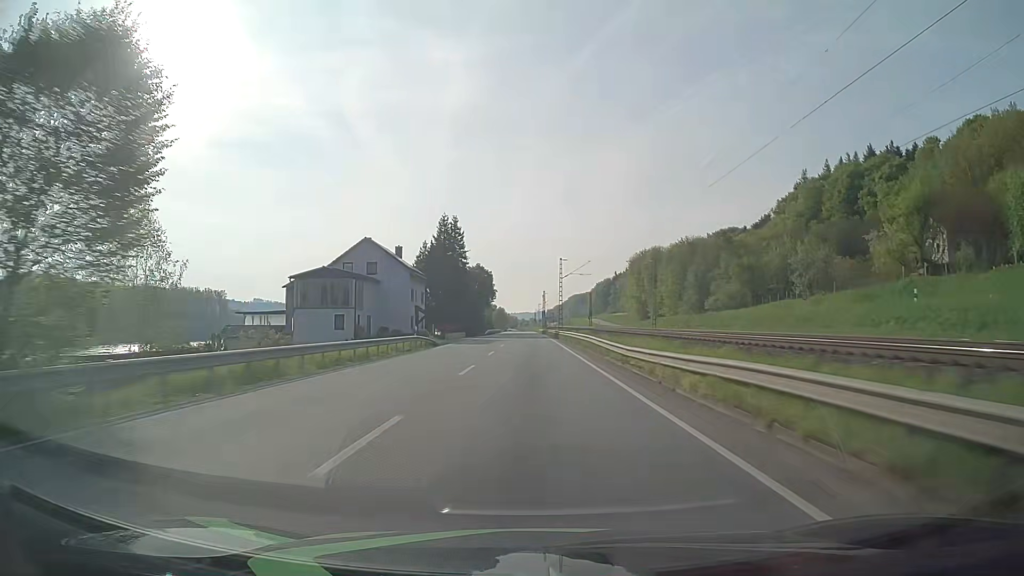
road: primary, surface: asphalt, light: Day
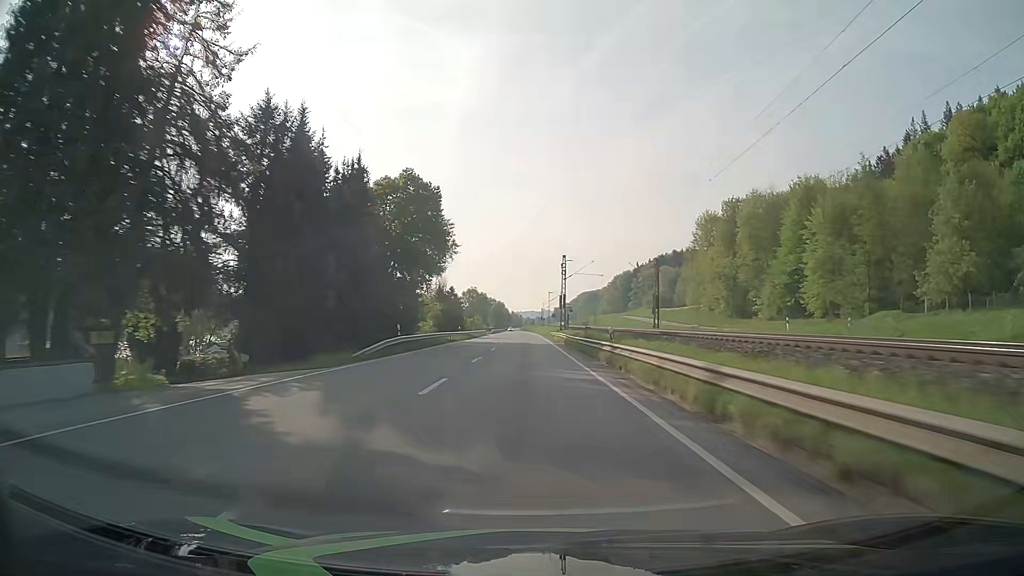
(-0.4, +79.1) m; 0°
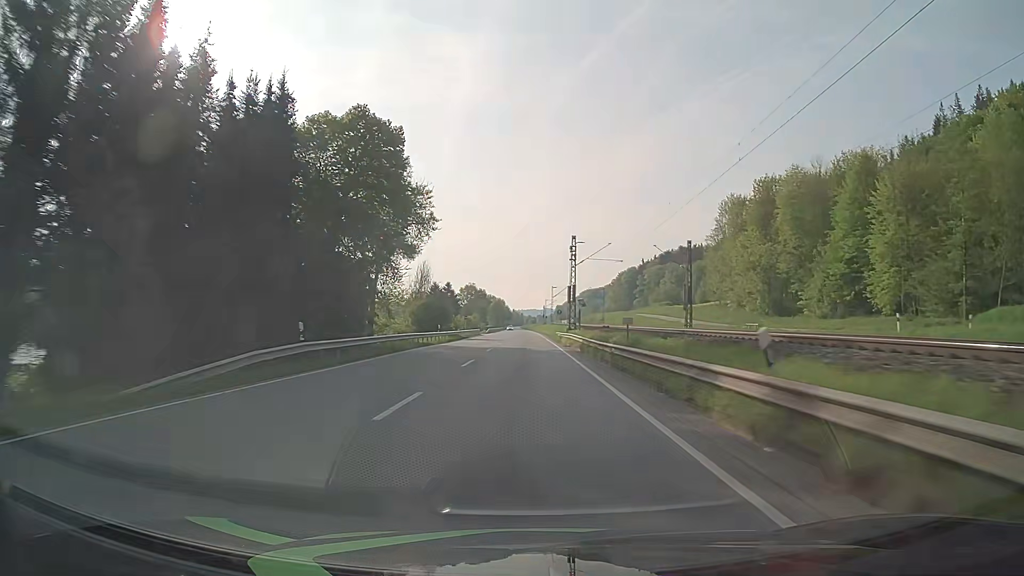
(0.0, +15.8) m; 0°
(0, +10) (0, +20) (0, +30) (0, +40) (0, +50) (0, +60) (-1, +70) (-1, +80) (-1, +90) (-1, +100) m
